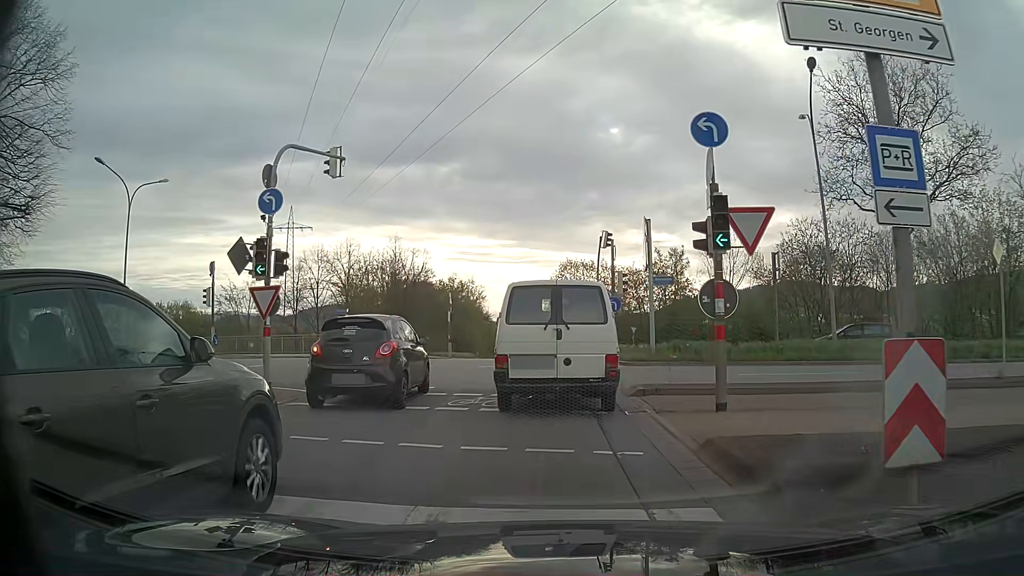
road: primary_link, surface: asphalt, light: Day
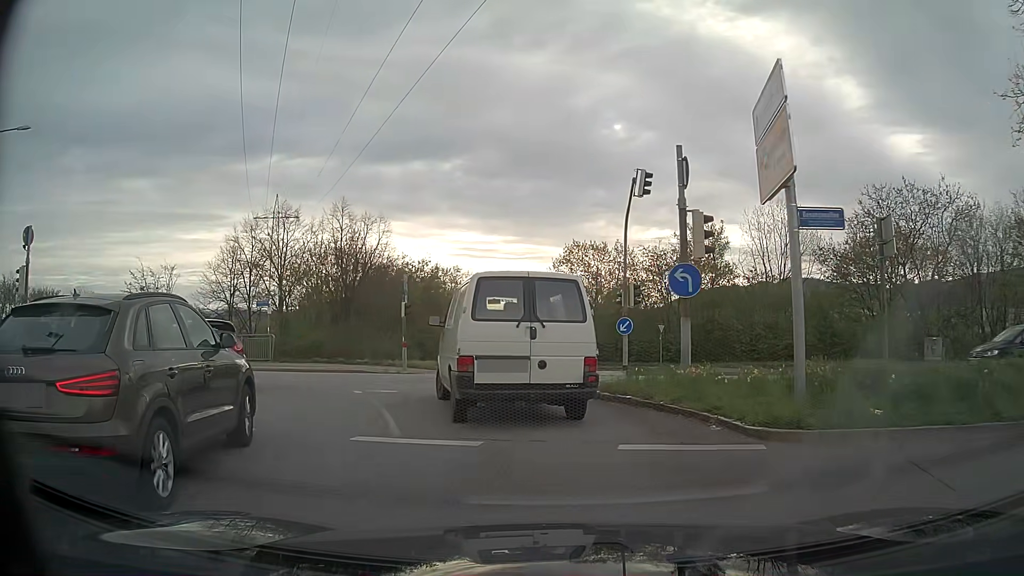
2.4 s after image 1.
(+0.2, +13.5) m; -1°
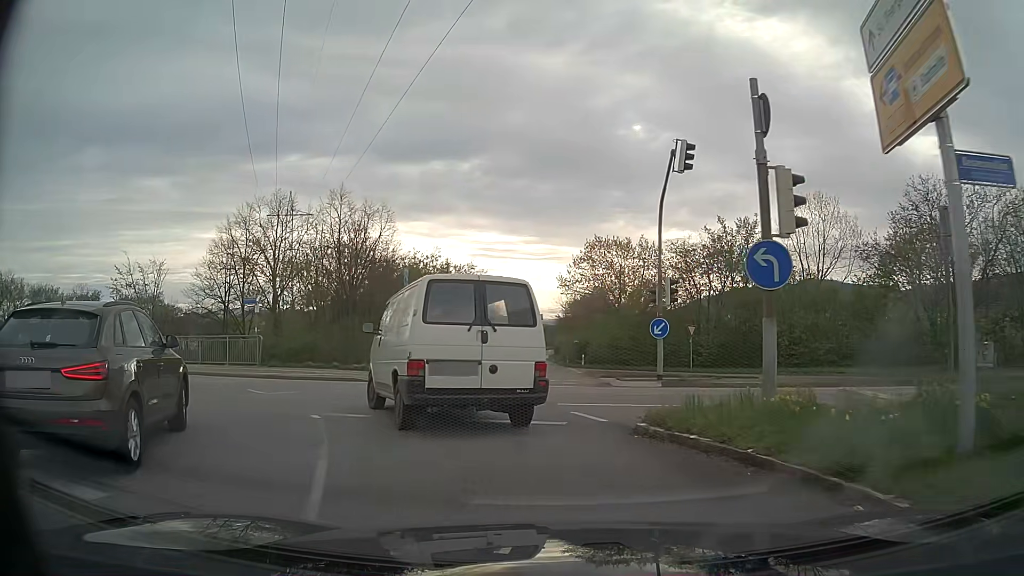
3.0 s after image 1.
(0.0, +3.6) m; -1°
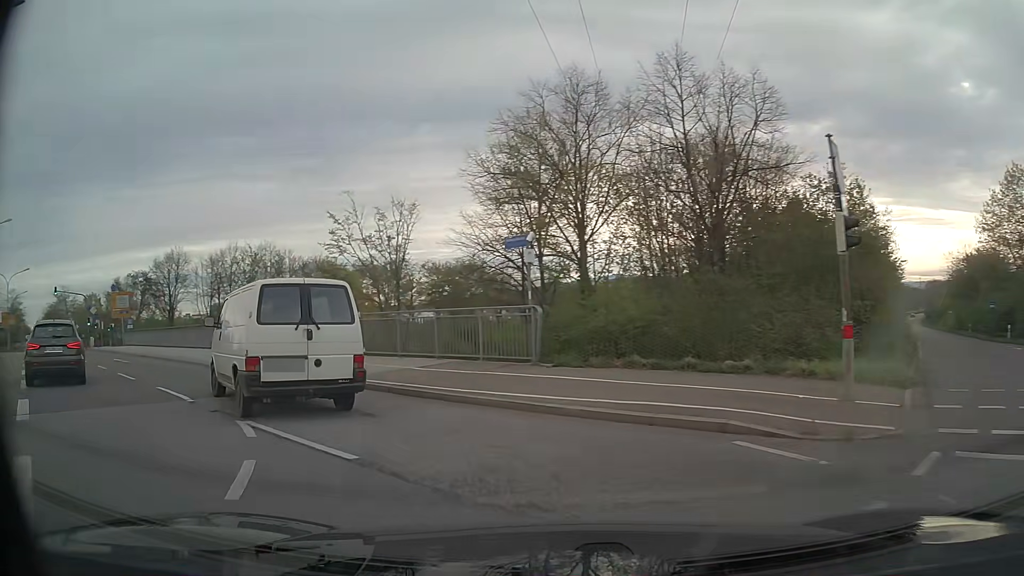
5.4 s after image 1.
(-3.5, +14.1) m; -32°
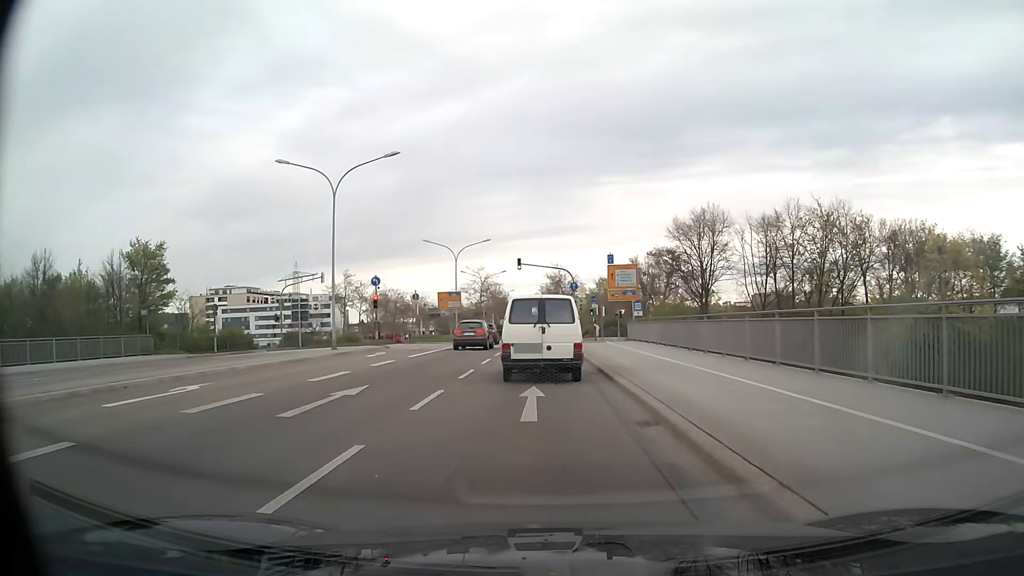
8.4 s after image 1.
(-9.7, +18.1) m; -45°
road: primary
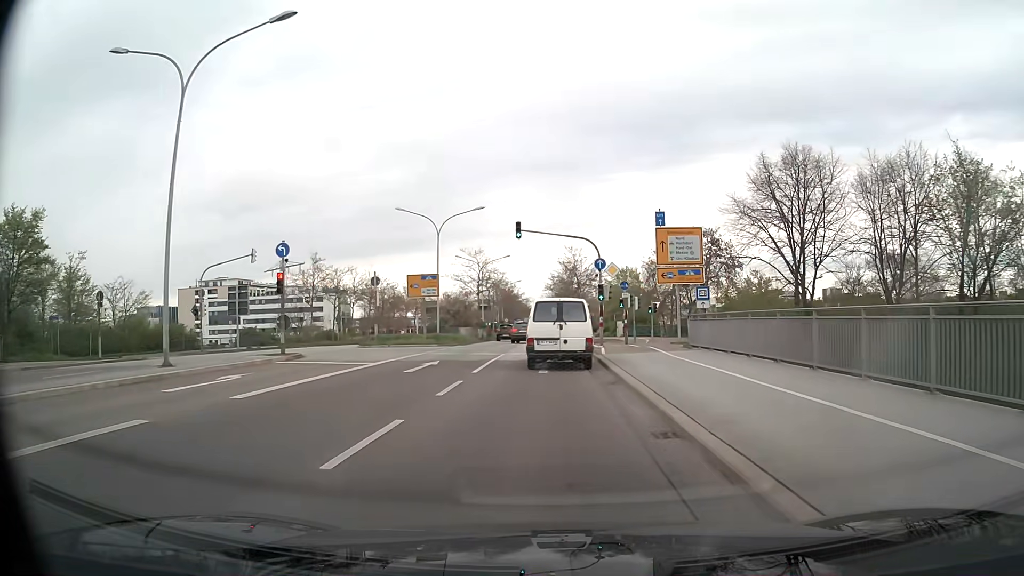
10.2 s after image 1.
(-0.1, +16.8) m; -1°
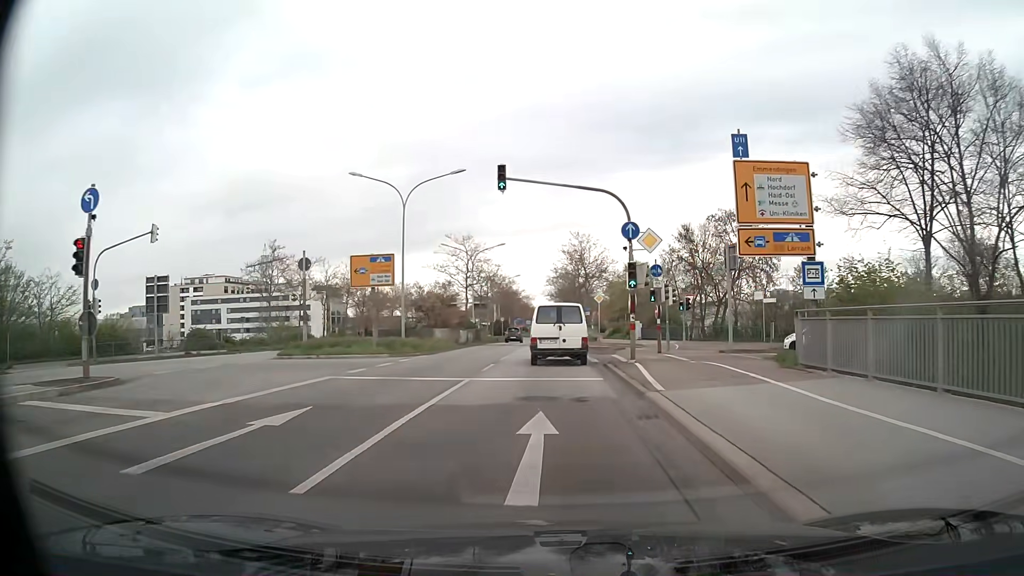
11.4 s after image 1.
(0.0, +12.4) m; 0°
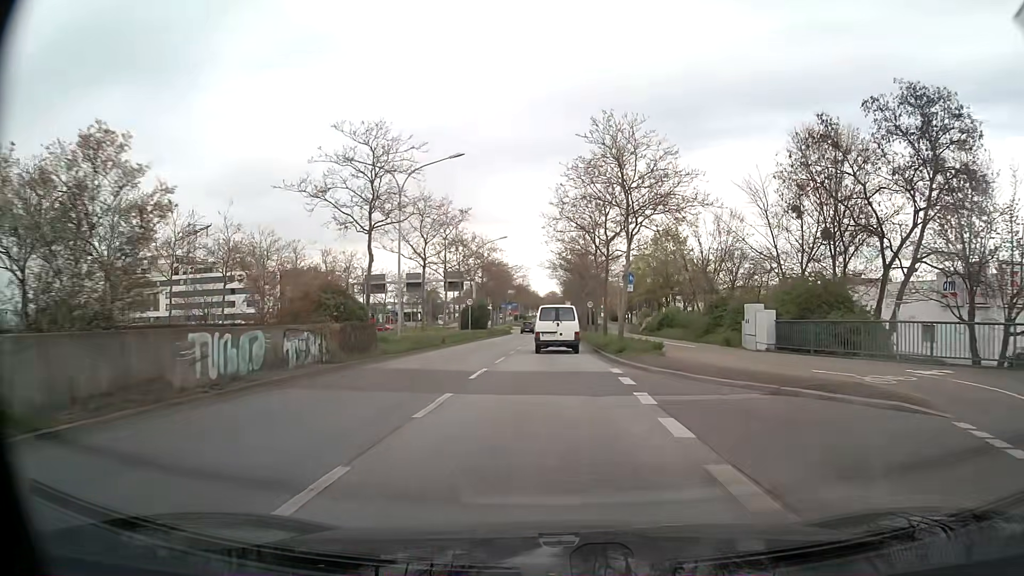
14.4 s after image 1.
(-0.1, +34.3) m; 0°
